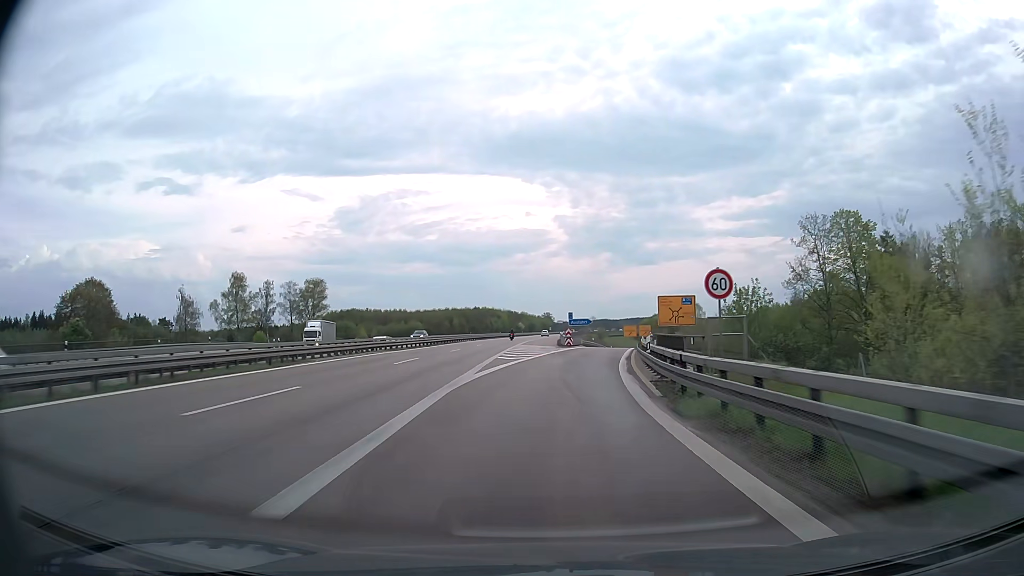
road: motorway_link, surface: asphalt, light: Day
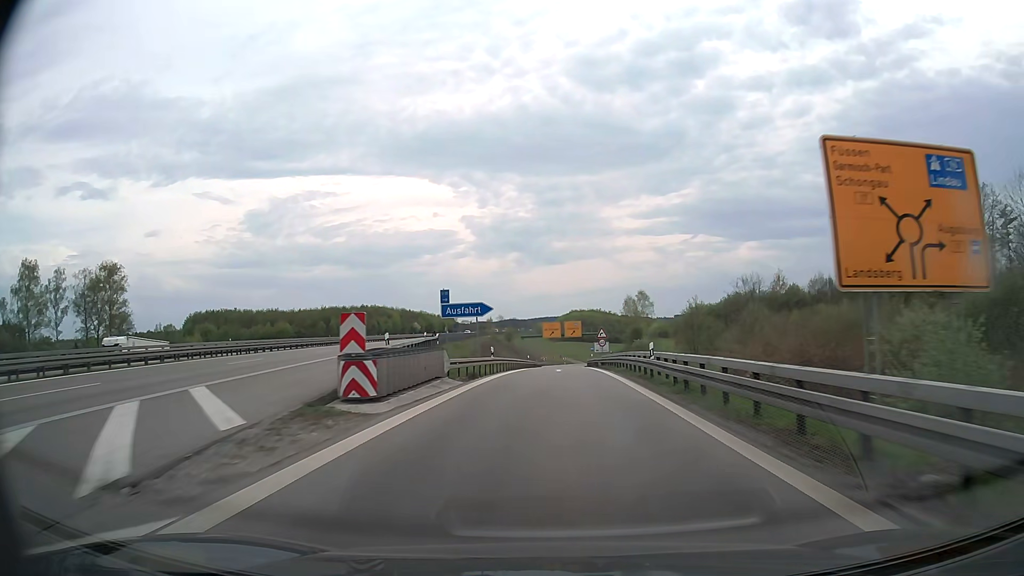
(+4.2, +51.5) m; +8°
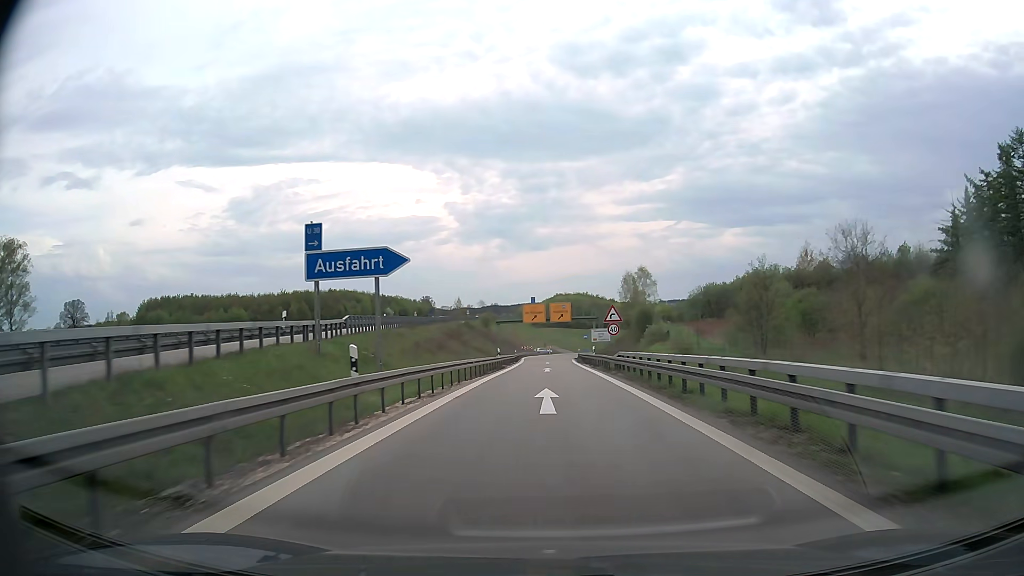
(+0.2, +23.3) m; +1°
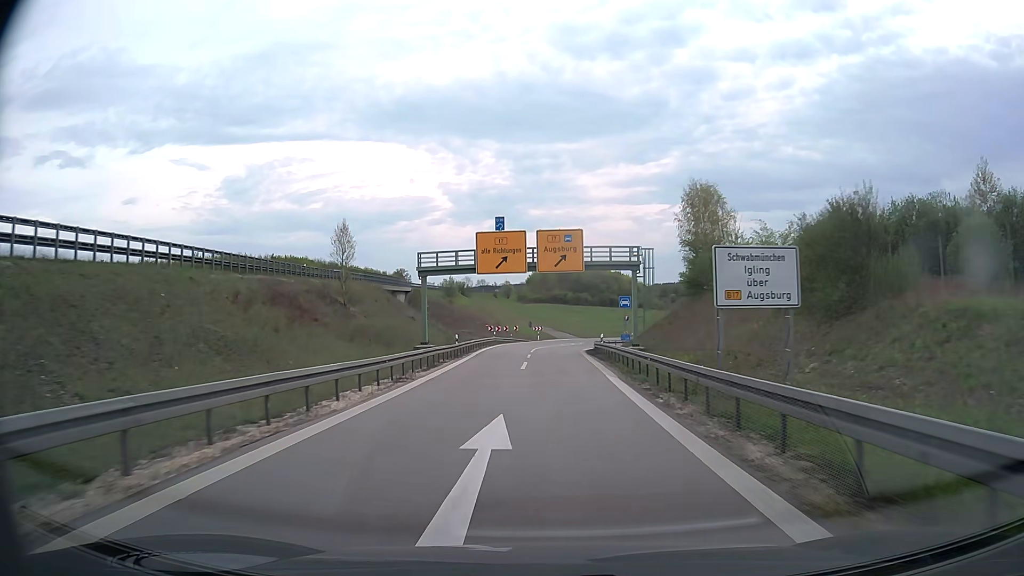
(+0.5, +53.6) m; +1°
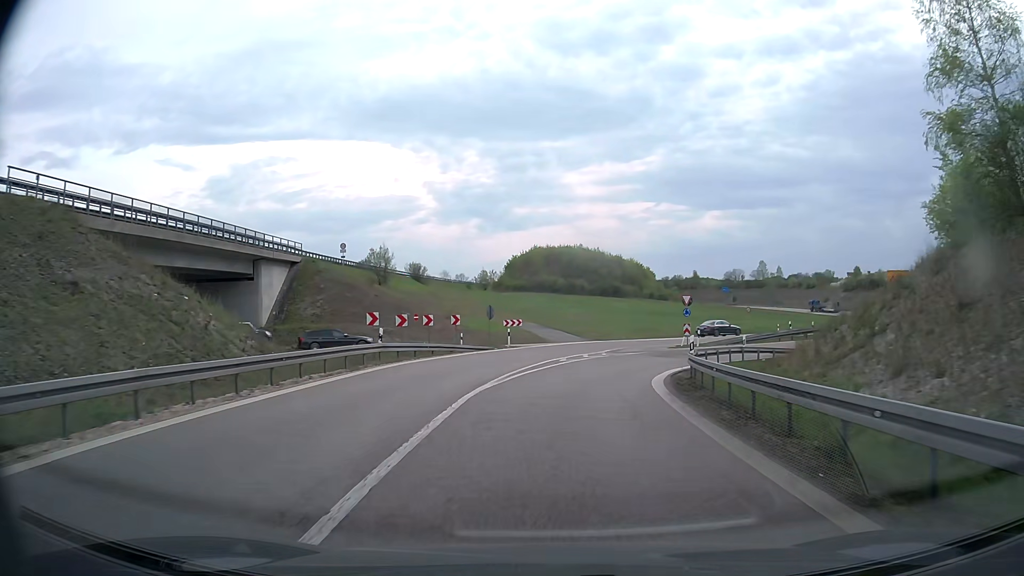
(+0.2, +44.0) m; +2°
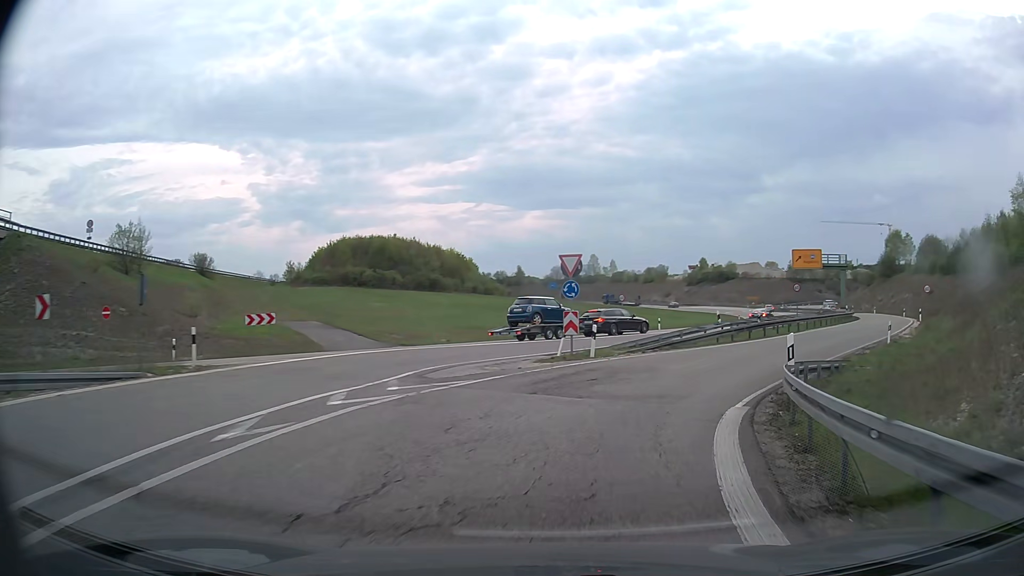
(+1.7, +21.6) m; +14°
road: trunk_link
